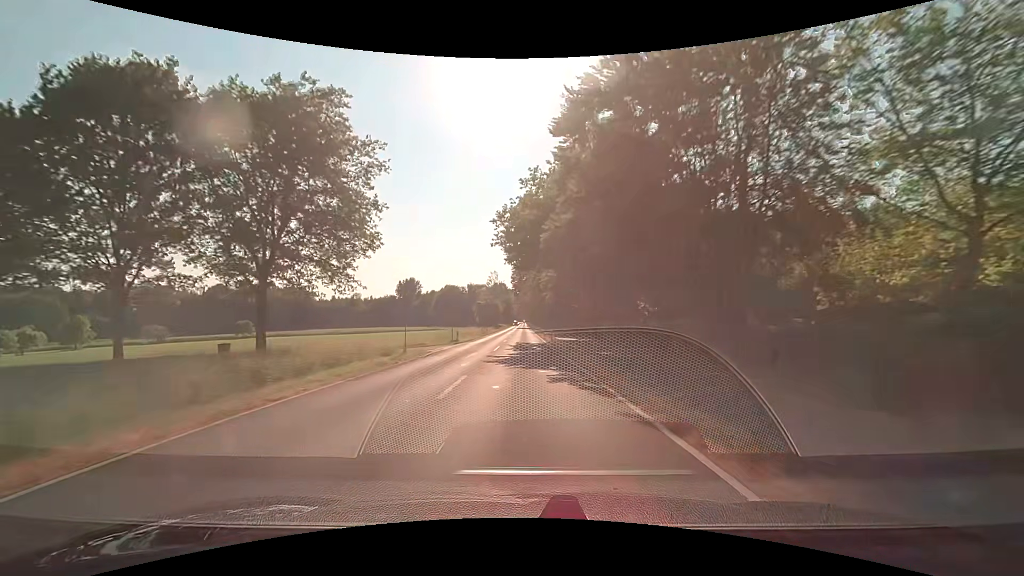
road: secondary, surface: asphalt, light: Day
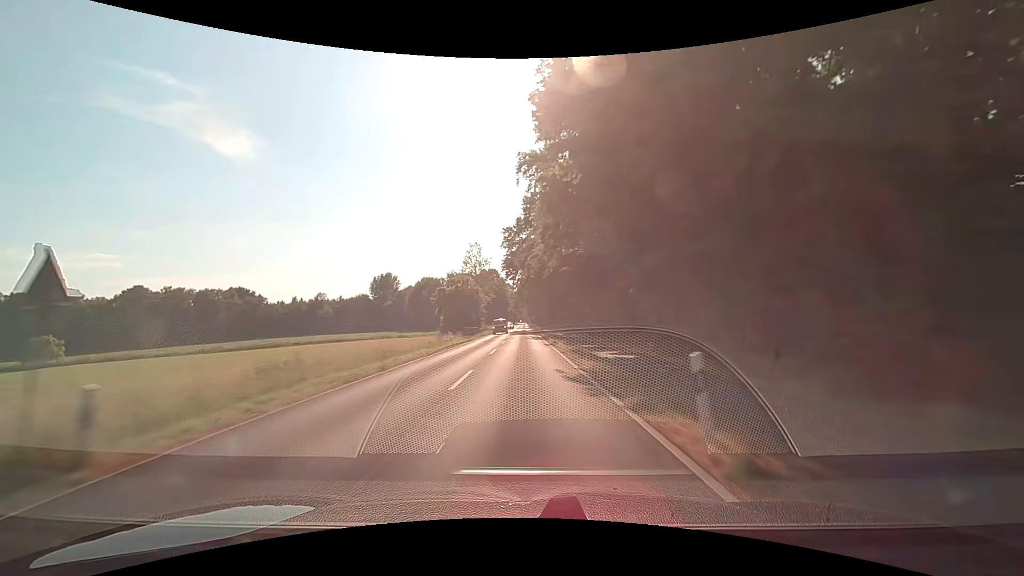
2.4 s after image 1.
(-0.2, +63.5) m; 0°
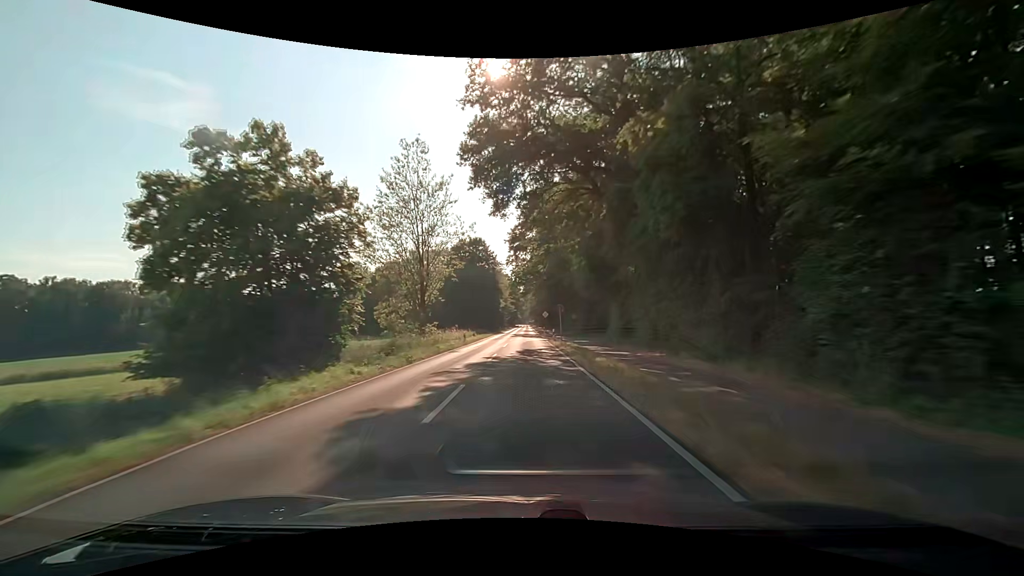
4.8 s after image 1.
(0.0, +63.3) m; 0°
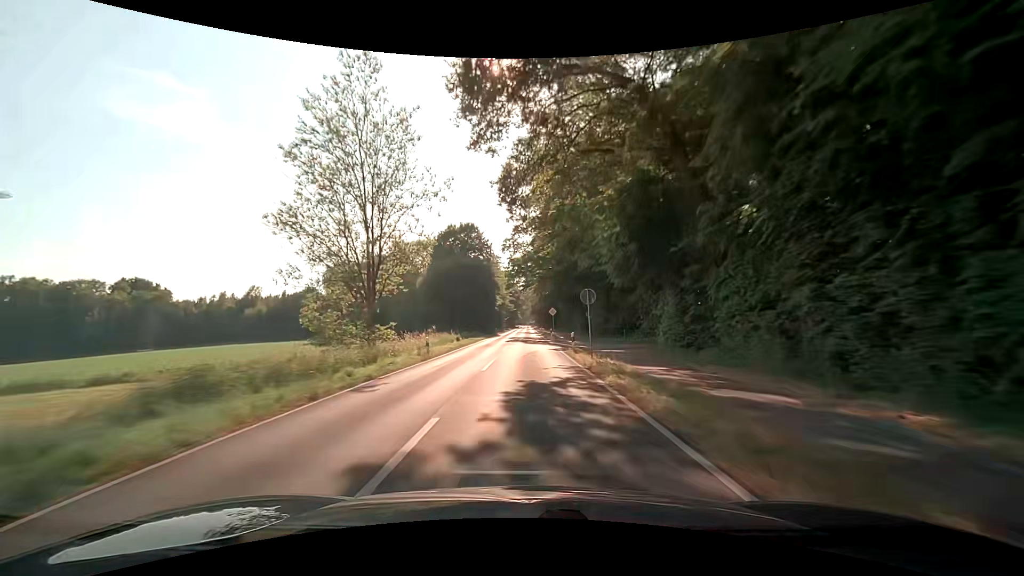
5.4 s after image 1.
(0.0, +15.8) m; 0°
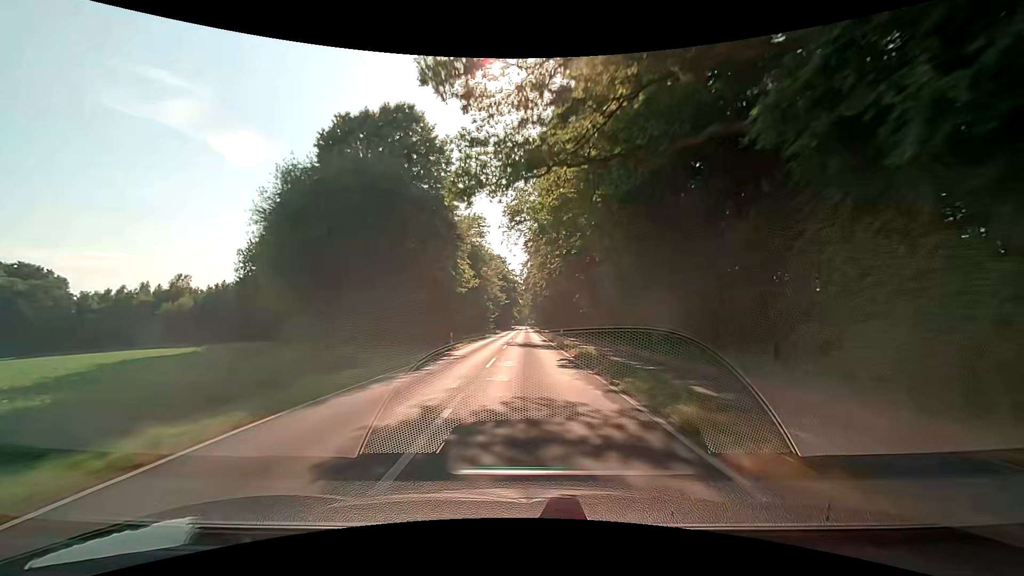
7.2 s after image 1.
(0.0, +47.3) m; 0°
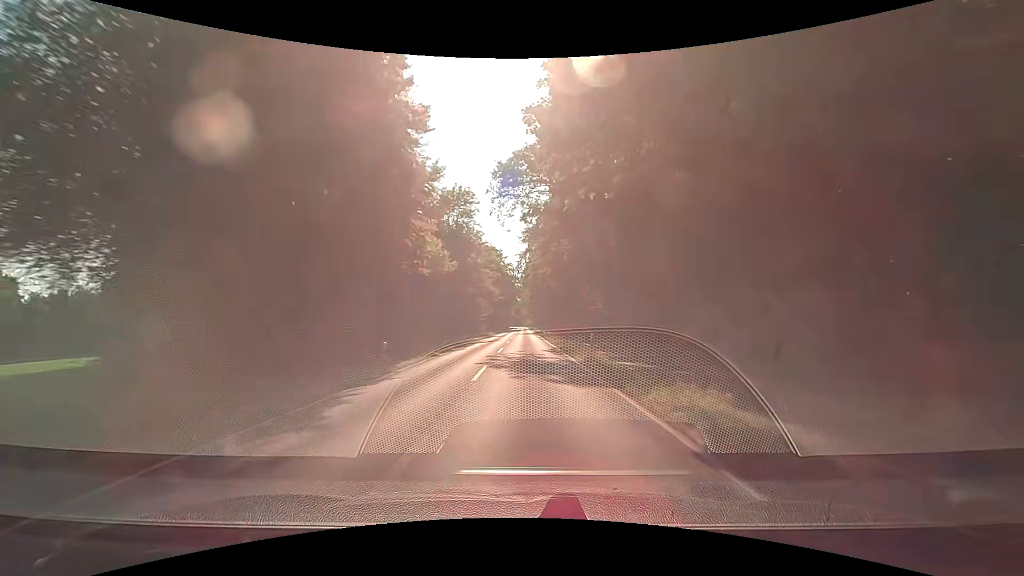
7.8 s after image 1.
(0.0, +15.8) m; 0°
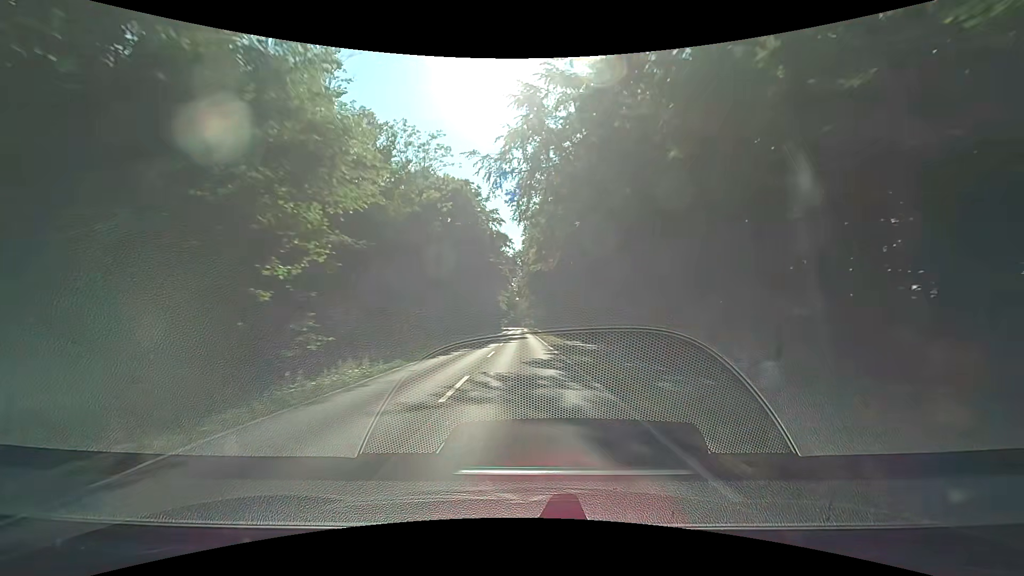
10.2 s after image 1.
(0.0, +63.2) m; 0°
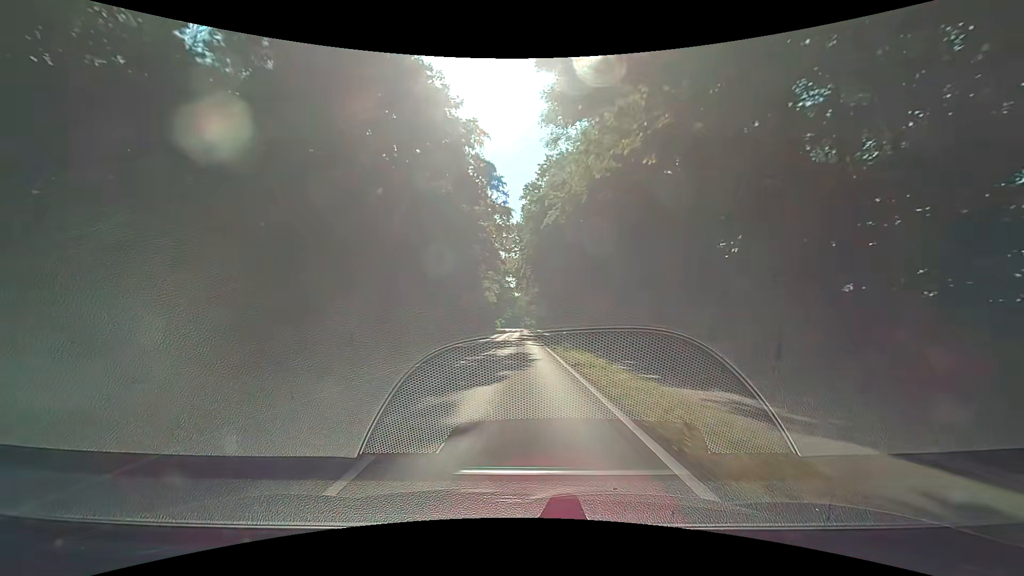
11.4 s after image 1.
(0.0, +31.6) m; 0°
(0, +10) (0, +20) (0, +30) (0, +40) (0, +50) (0, +60) (0, +70) (0, +80) (0, +90) (0, +100) m
